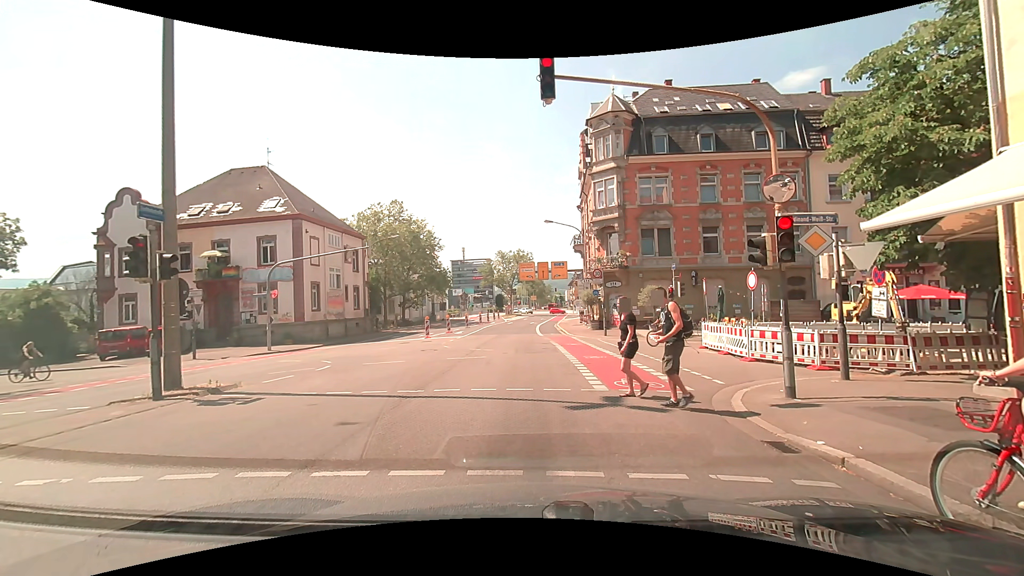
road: secondary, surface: asphalt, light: Day
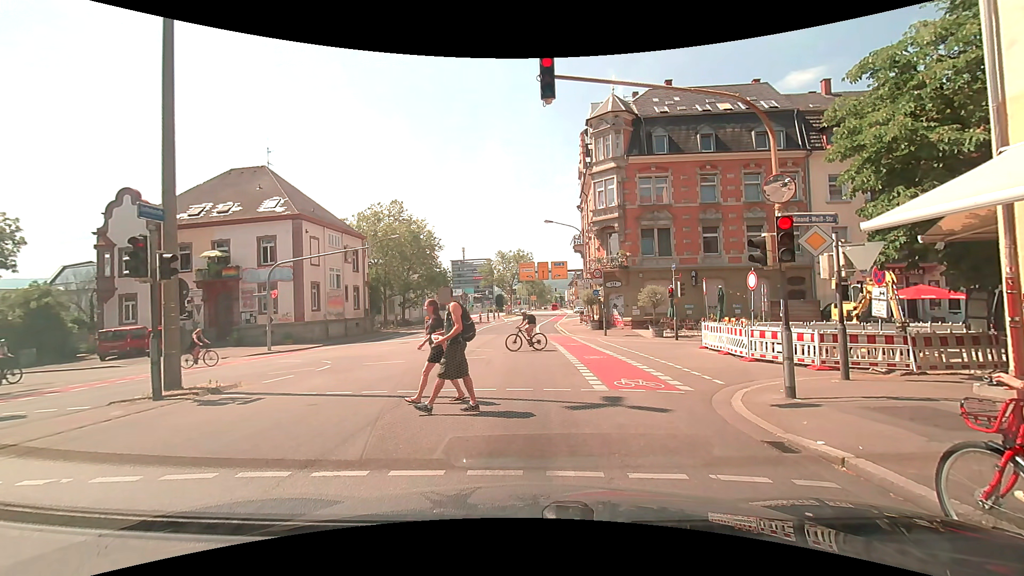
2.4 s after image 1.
(0.0, 0.0) m; 0°
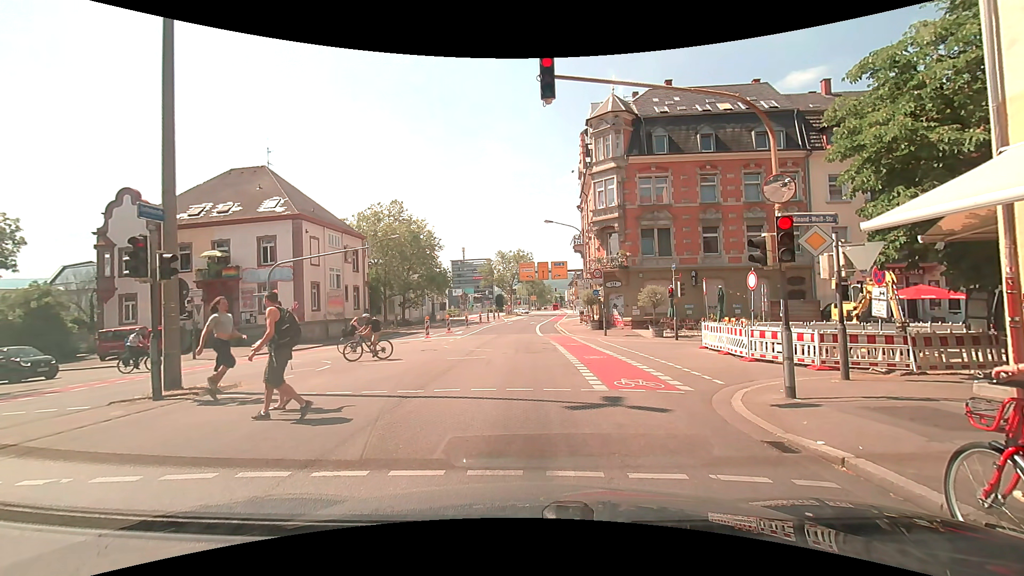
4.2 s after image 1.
(0.0, 0.0) m; 0°
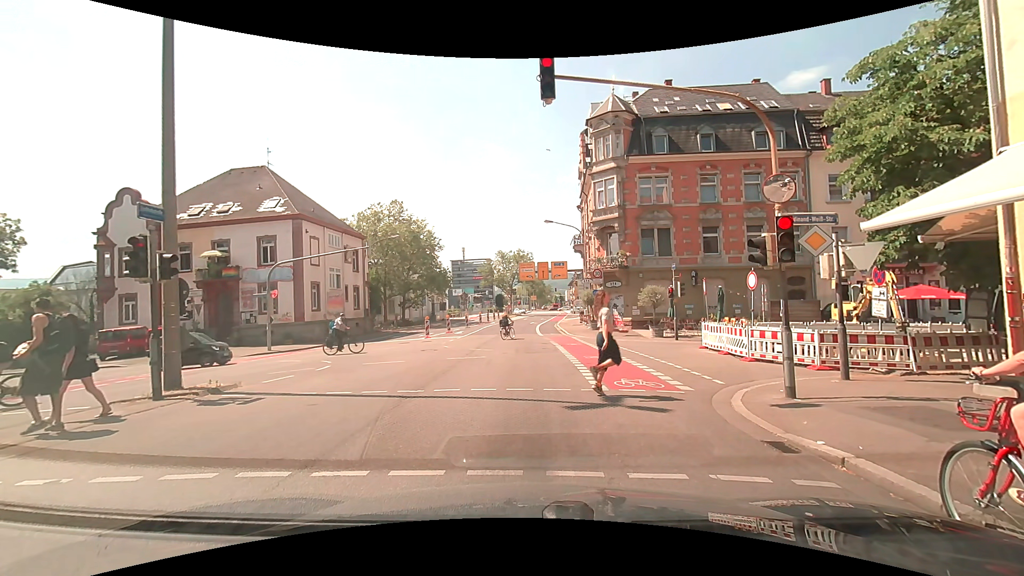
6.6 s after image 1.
(0.0, 0.0) m; 0°
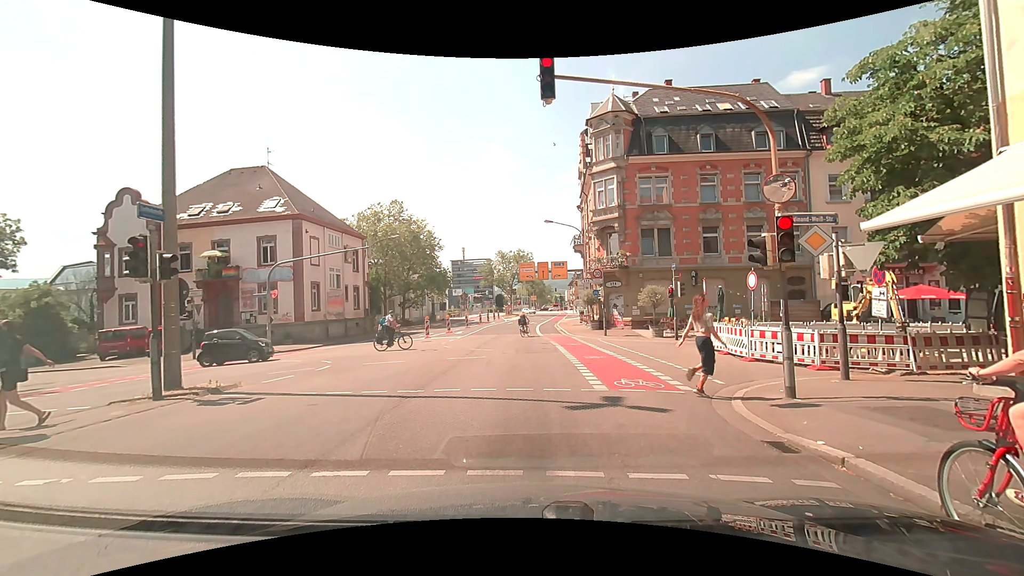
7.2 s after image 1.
(0.0, 0.0) m; 0°
